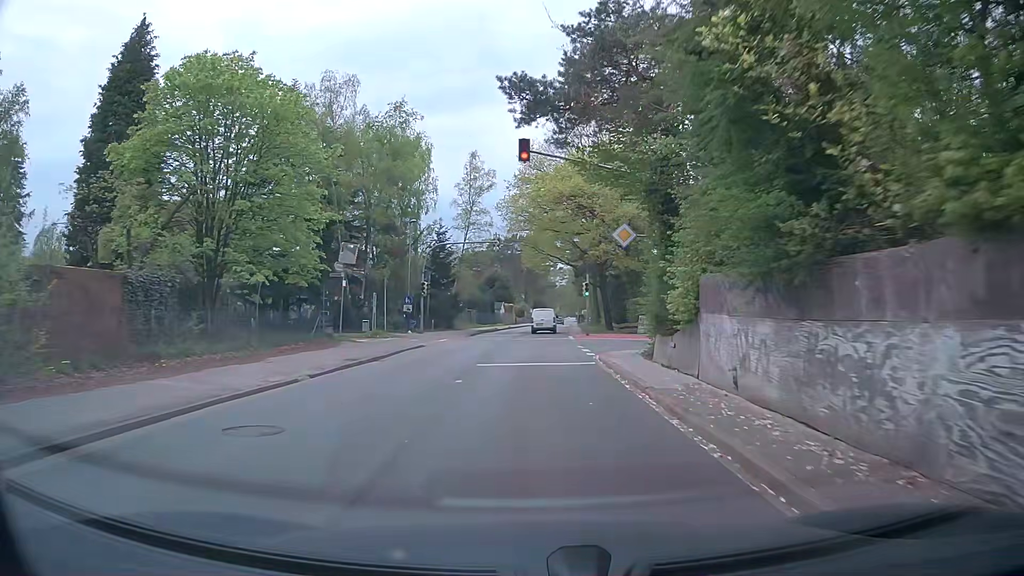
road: tertiary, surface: asphalt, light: Day
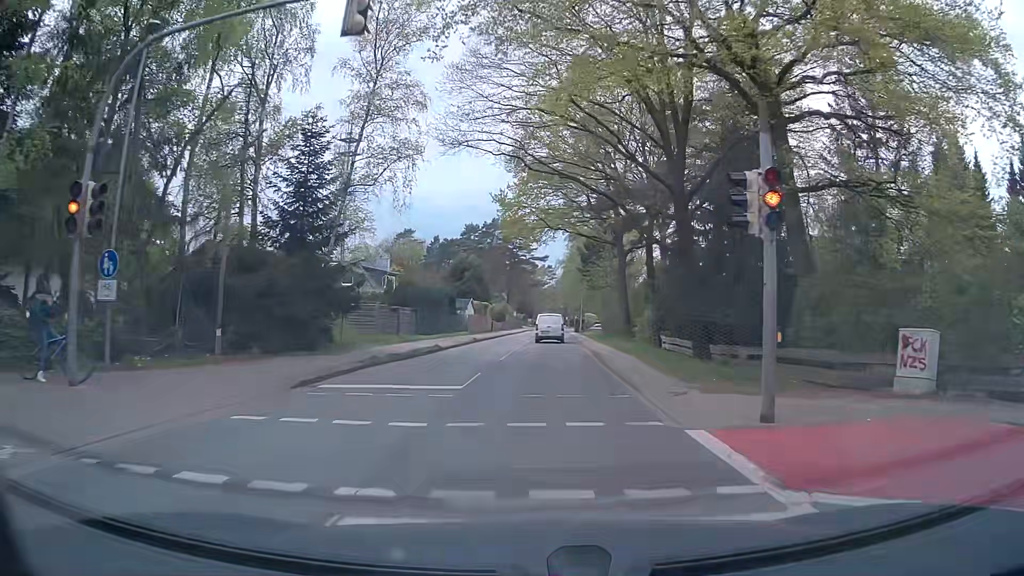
(+0.3, +33.4) m; +1°
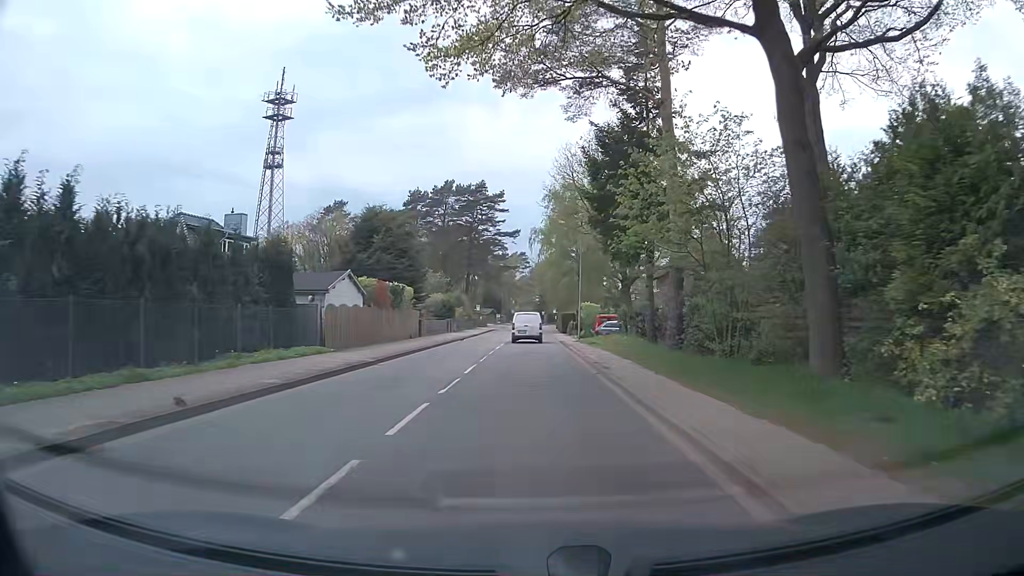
(+1.6, +35.6) m; +3°
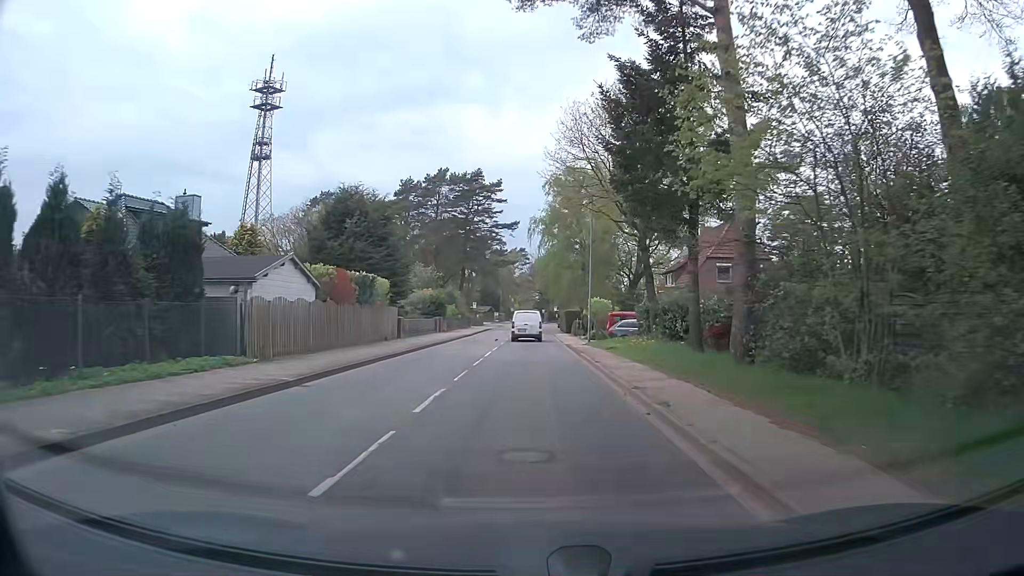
(0.0, +7.3) m; 0°
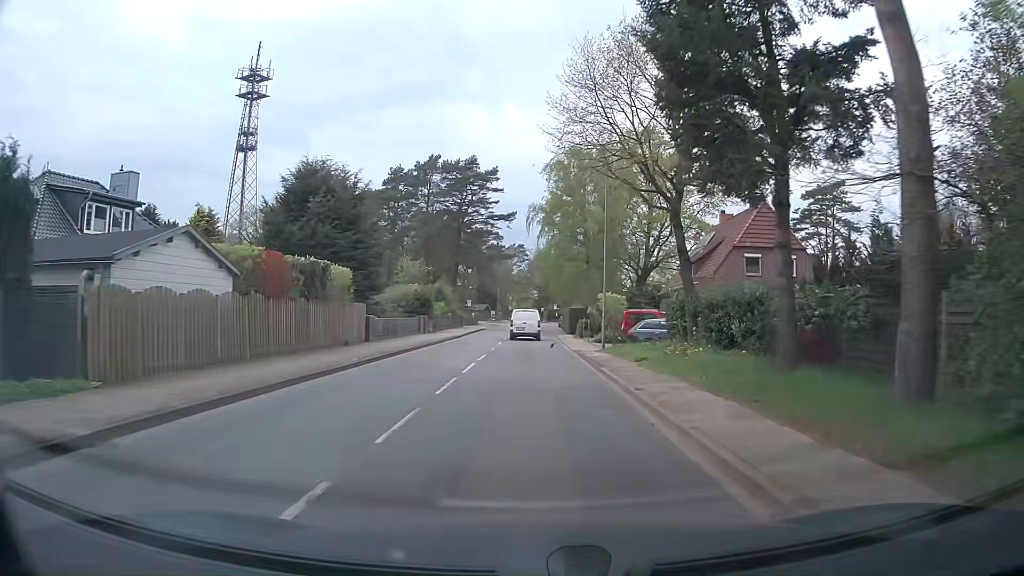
(0.0, +7.4) m; -1°
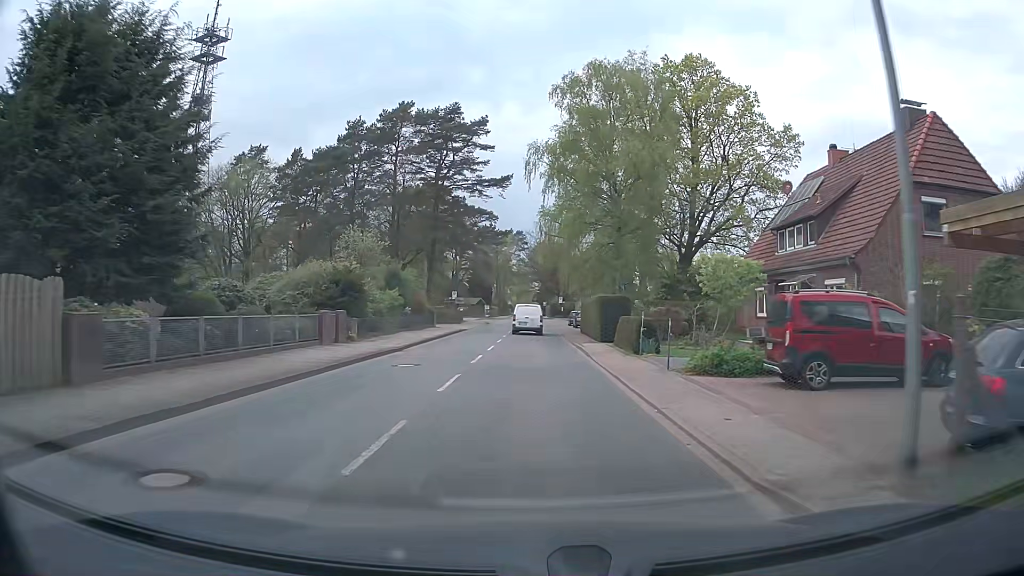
(+0.2, +22.3) m; +1°
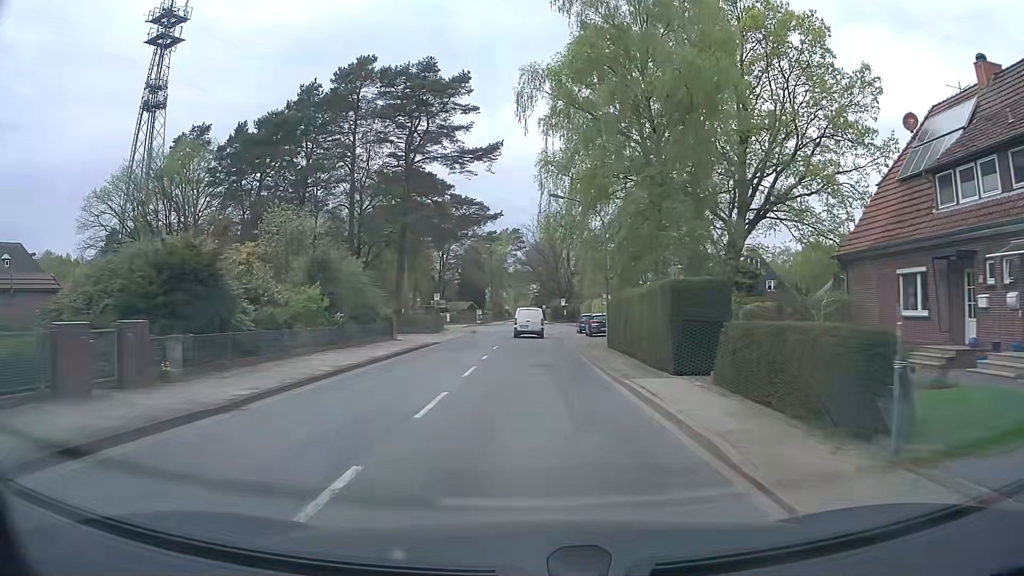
(0.0, +14.9) m; 0°
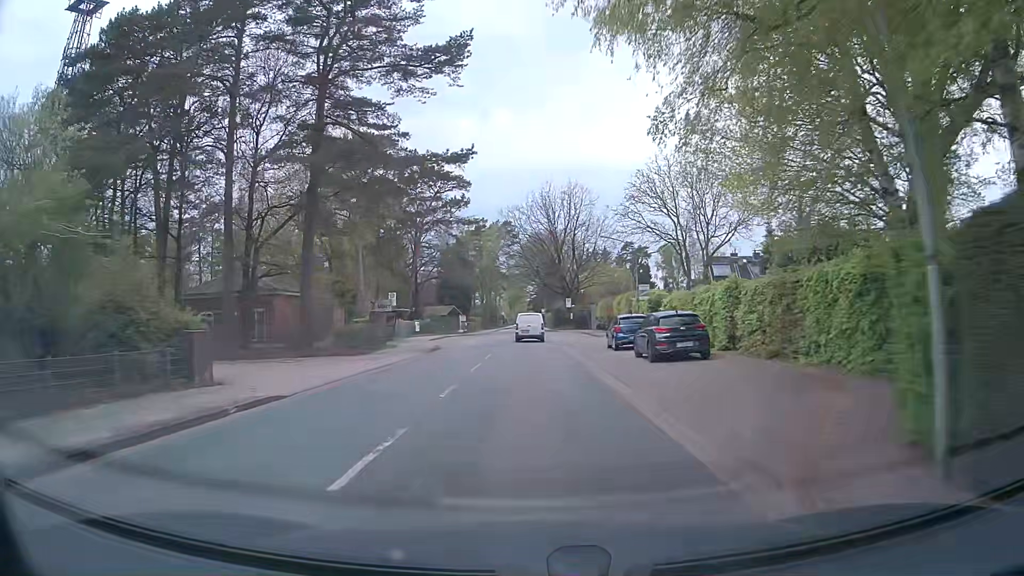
(0.0, +22.4) m; 0°
(0, +10) (0, +20) (0, +30) (0, +40) (0, +50) (0, +60) (0, +70) (0, +80) (0, +90) (0, +100) m
